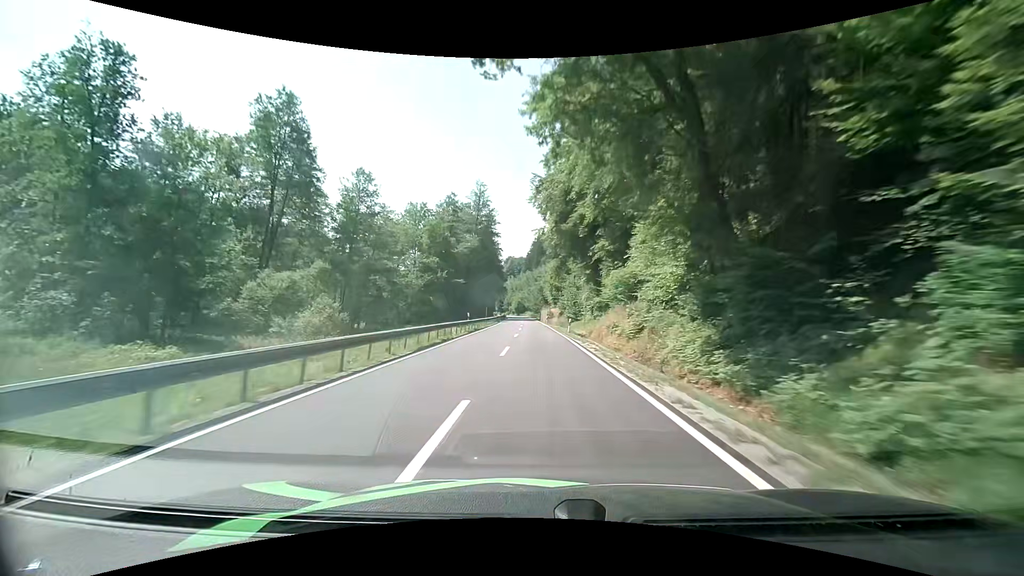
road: secondary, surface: asphalt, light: Day
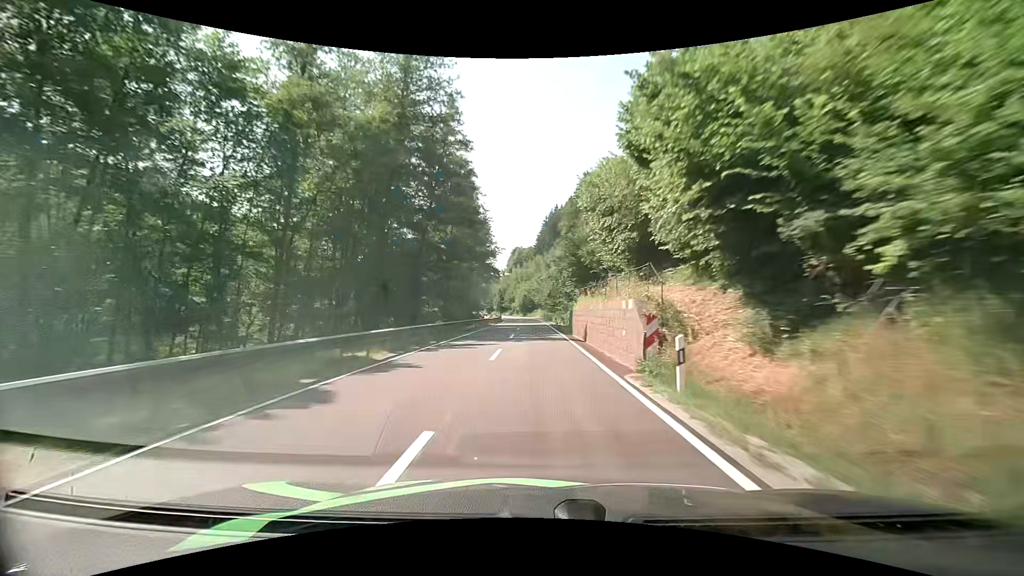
(+0.1, +62.1) m; -1°
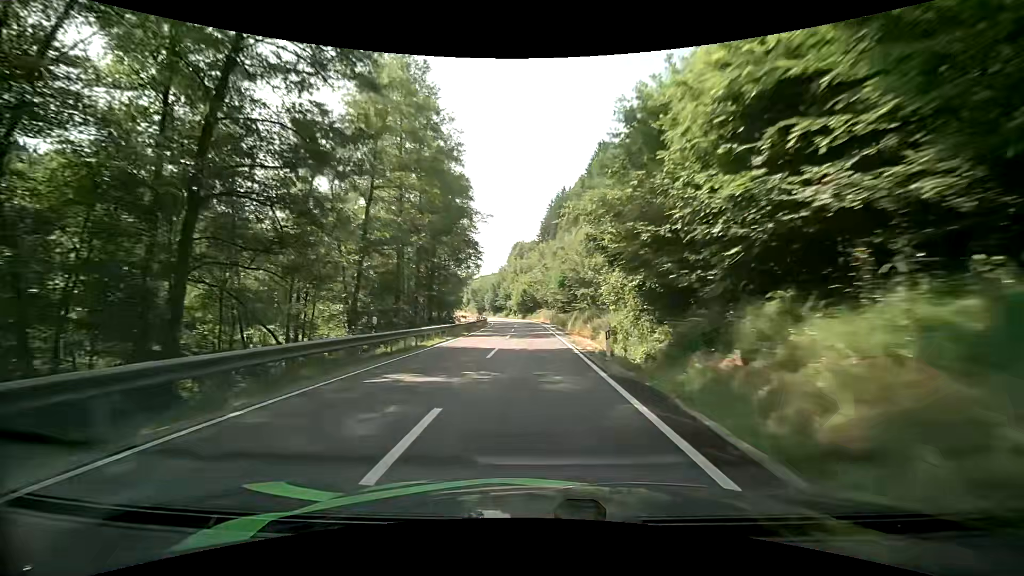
(-0.1, +34.4) m; 0°
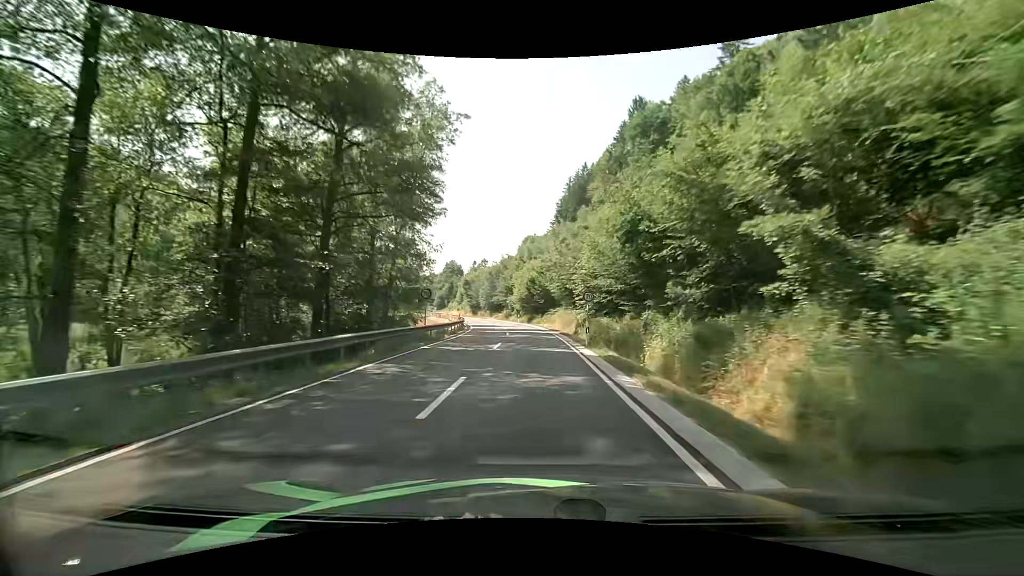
(-0.3, +32.7) m; -1°
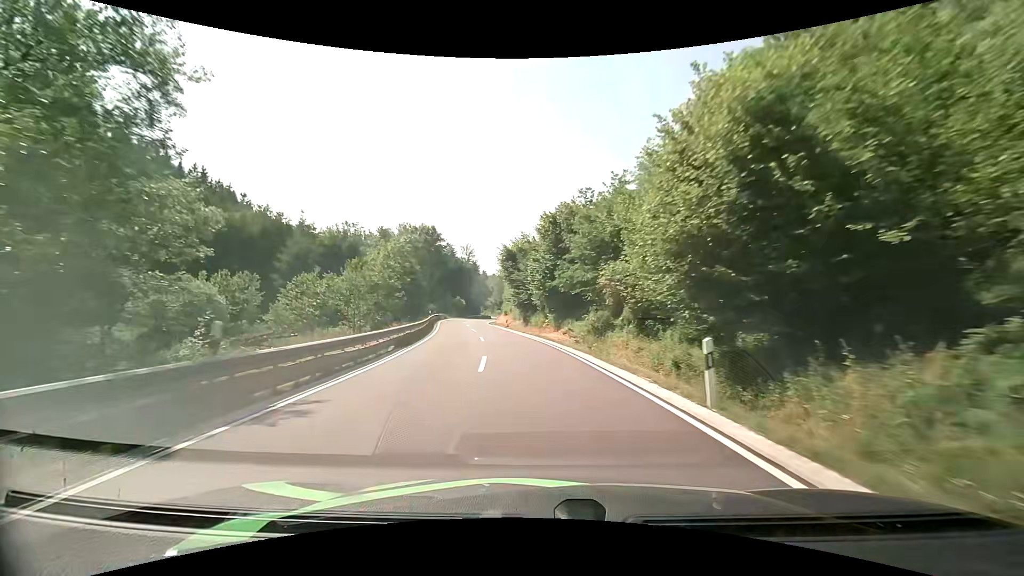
(-3.5, +54.9) m; -10°
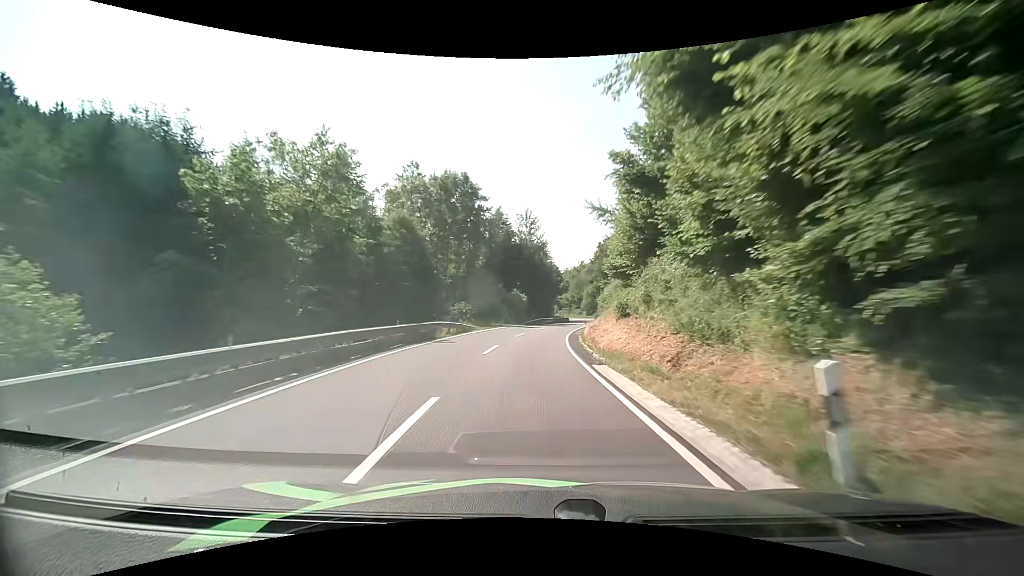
(-4.5, +44.0) m; -9°
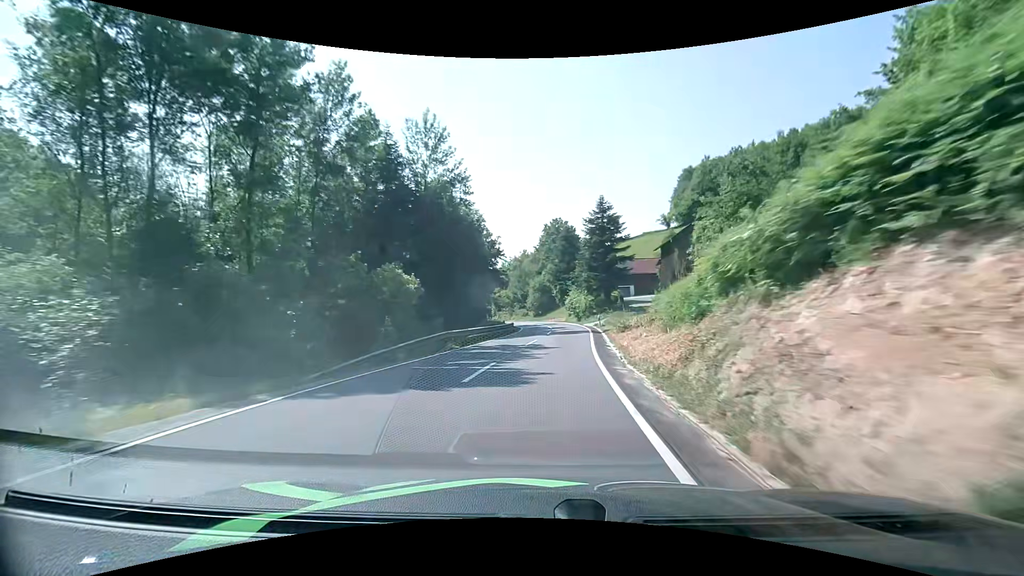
(+1.6, +41.4) m; +6°
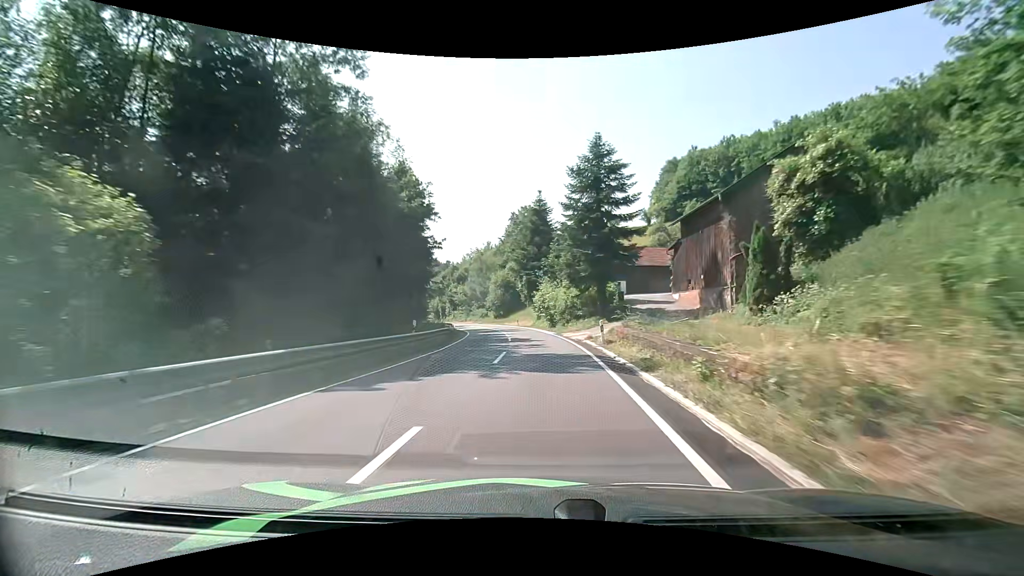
(+0.9, +20.0) m; +5°
(0, +10) (0, +20) (-1, +30) (-1, +40) (-2, +50) (-4, +60) (-6, +70) (-9, +79) (-12, +89) (-16, +98) m
